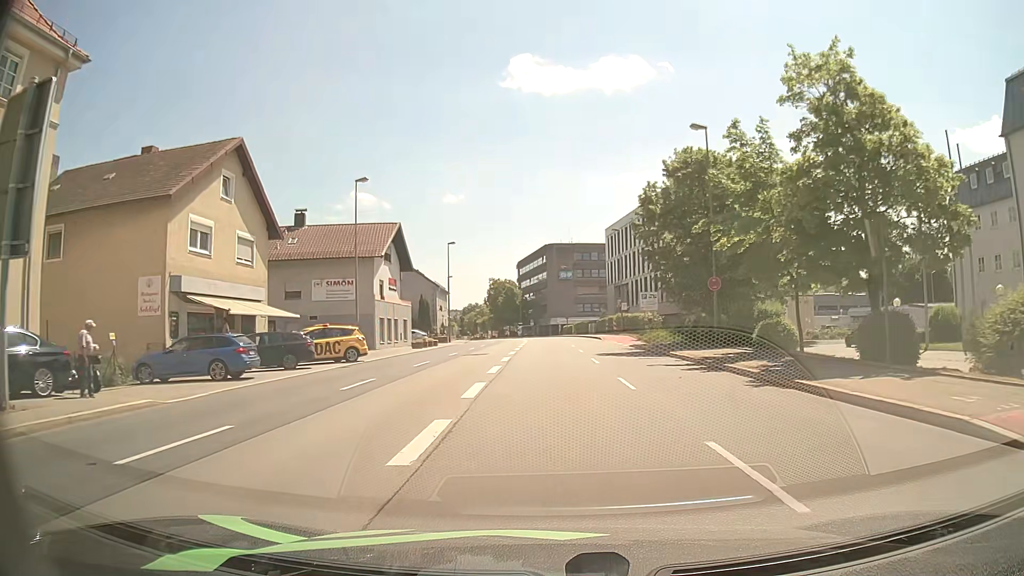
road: primary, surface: asphalt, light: Day
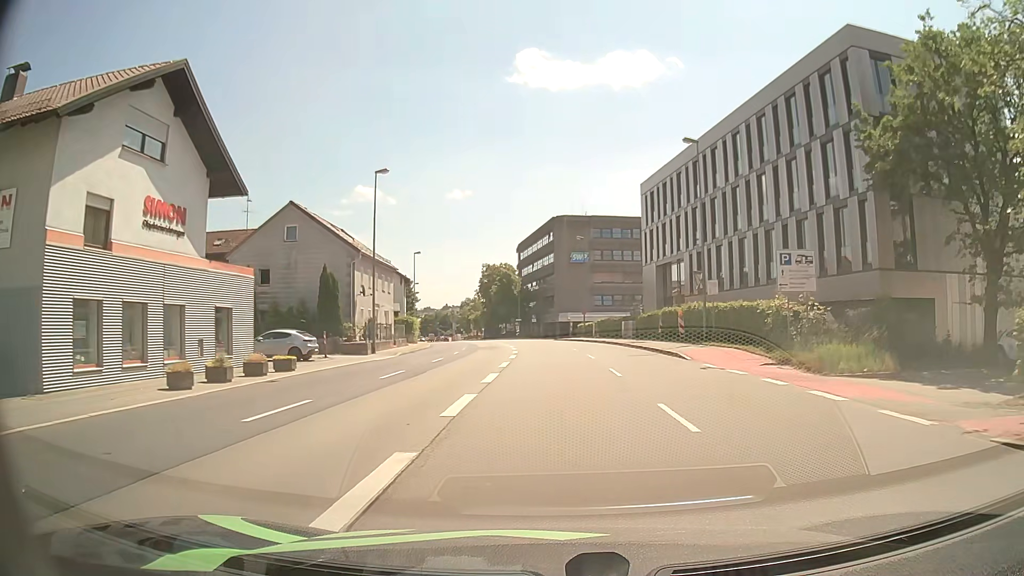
(-0.2, +32.4) m; 0°
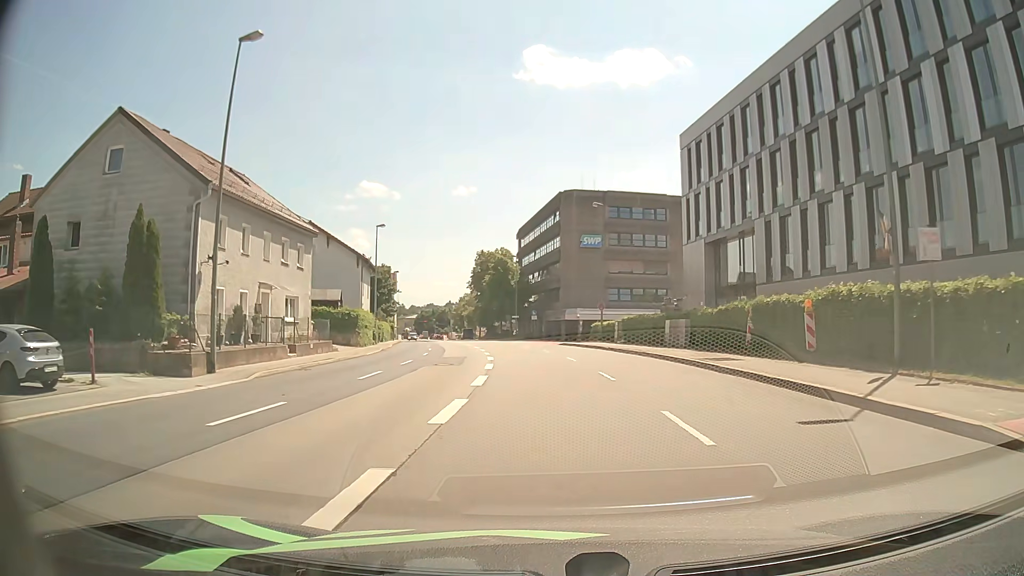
(-0.1, +19.0) m; -1°
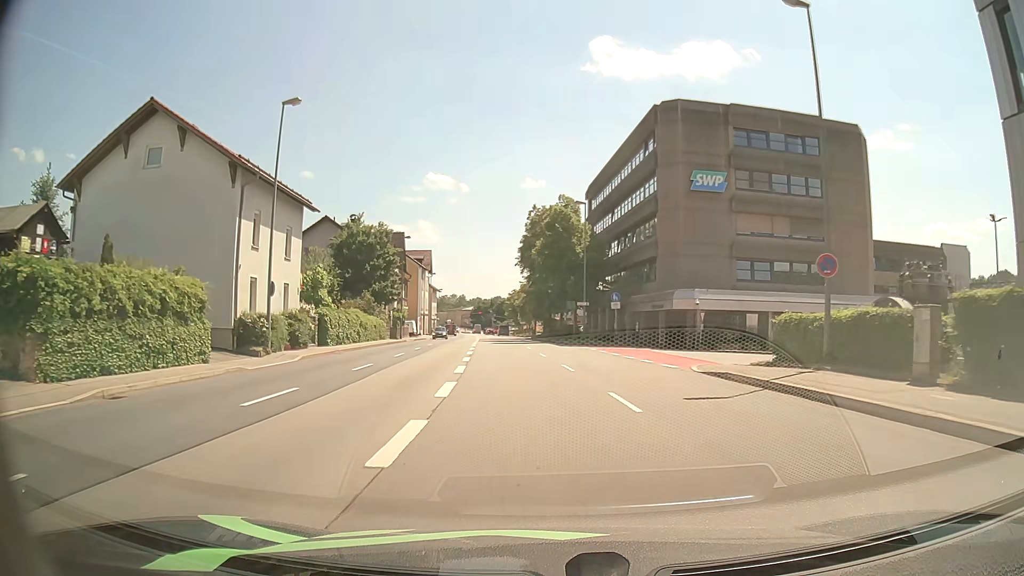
(-1.1, +33.1) m; -5°
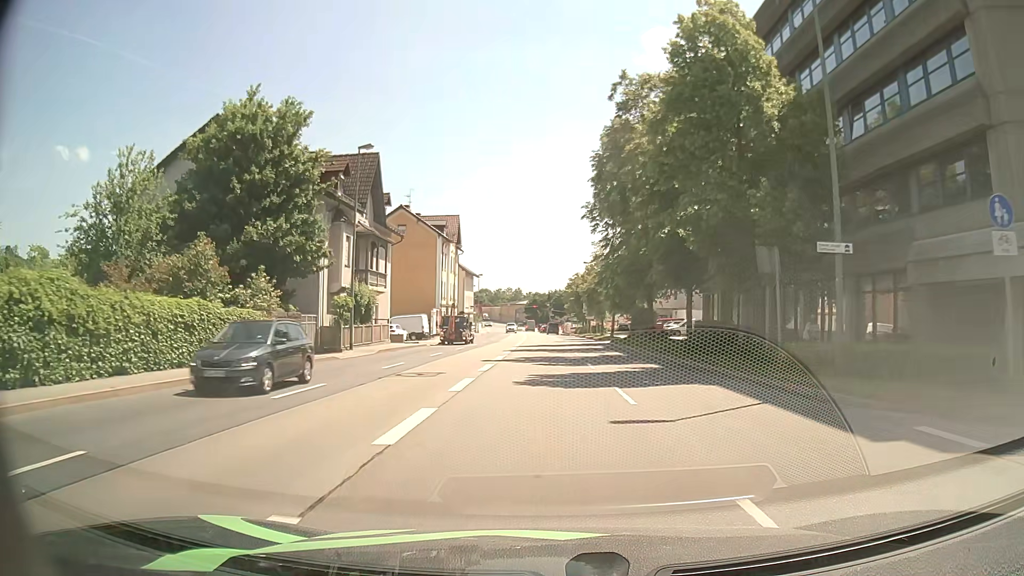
(-1.9, +35.0) m; -5°
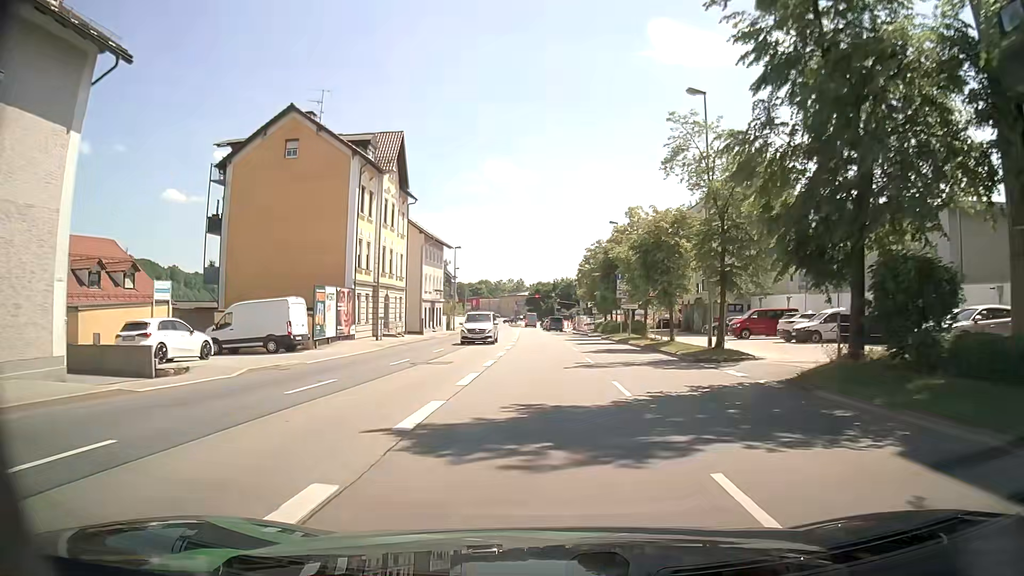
(+0.1, +35.2) m; 0°
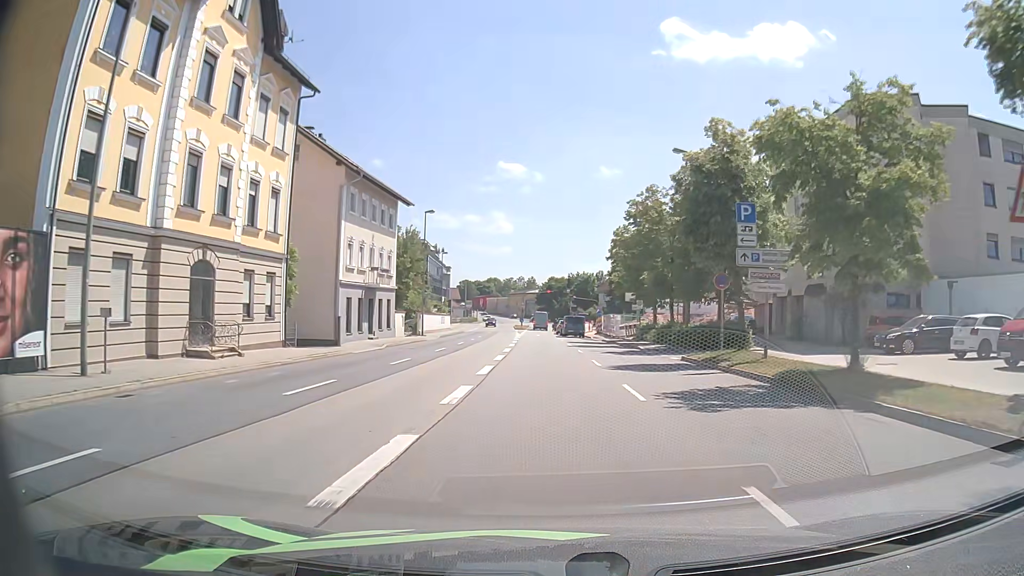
(-0.2, +27.5) m; -1°
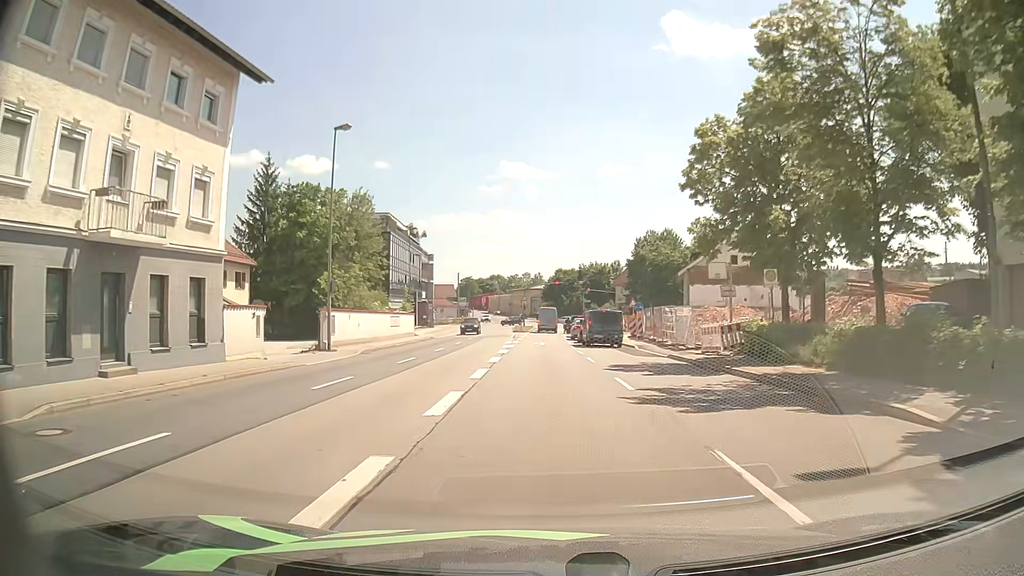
(-0.3, +25.3) m; -1°
